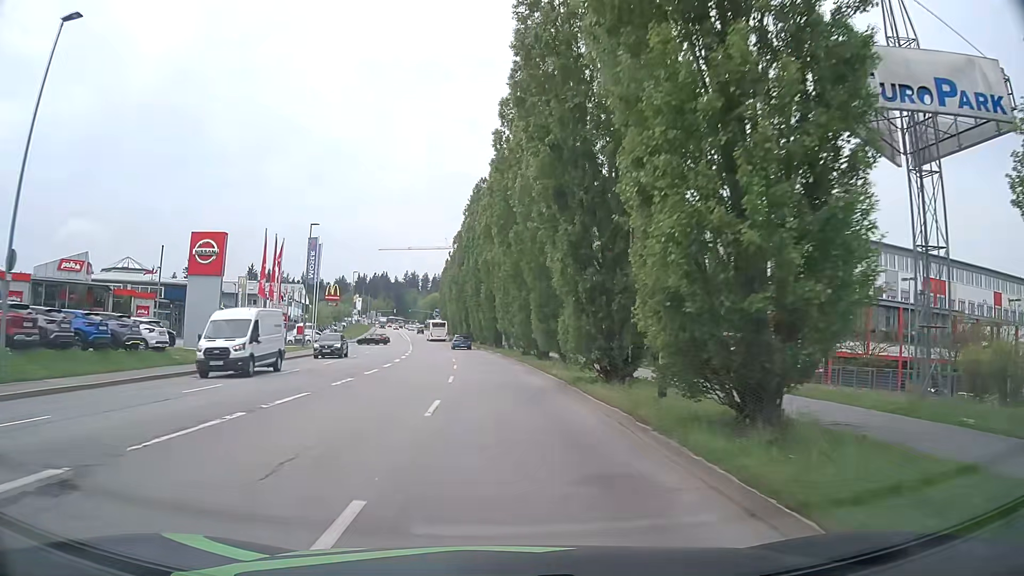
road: tertiary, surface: asphalt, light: Day
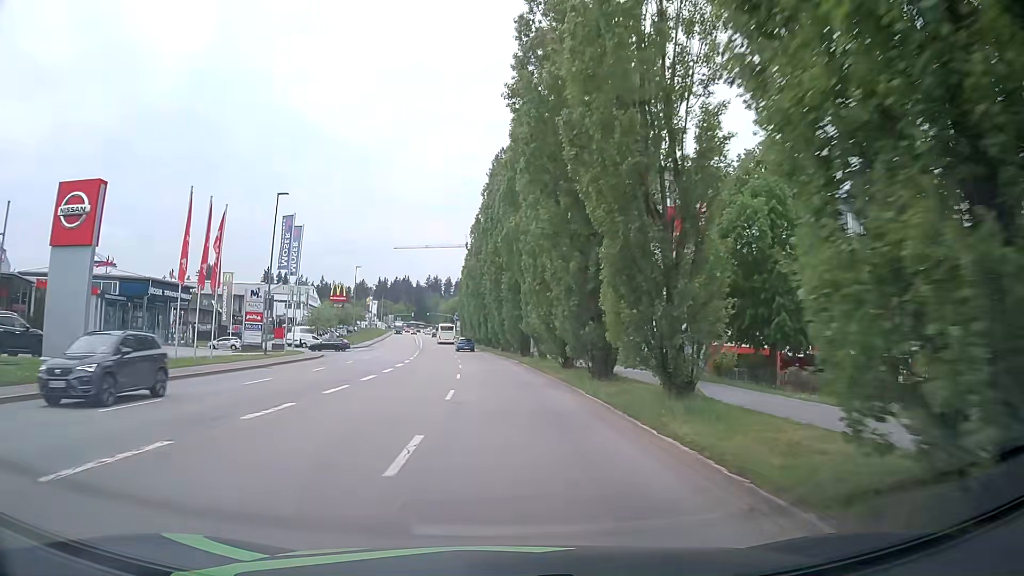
(-0.4, +14.1) m; -2°
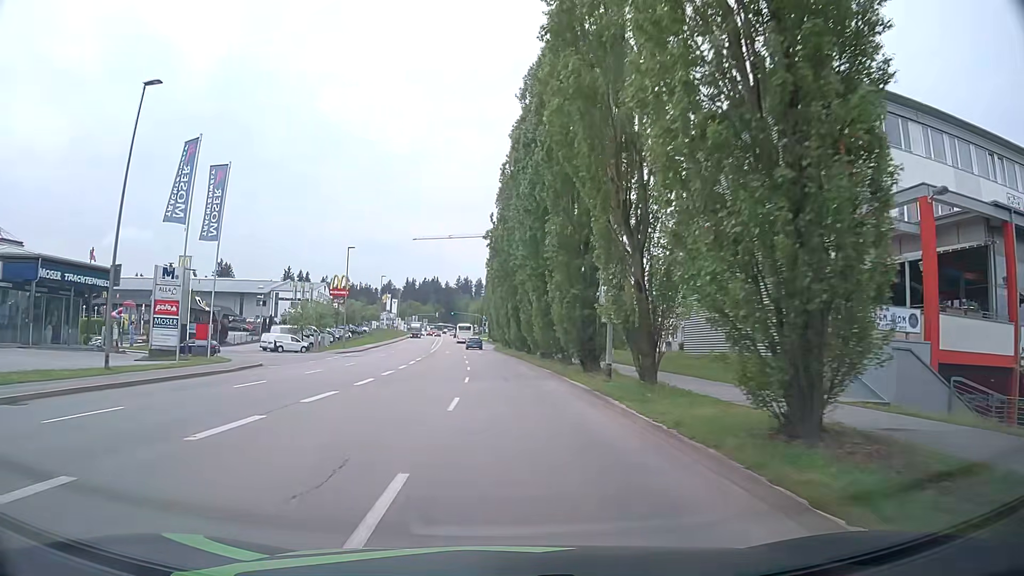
(-0.5, +20.9) m; -2°
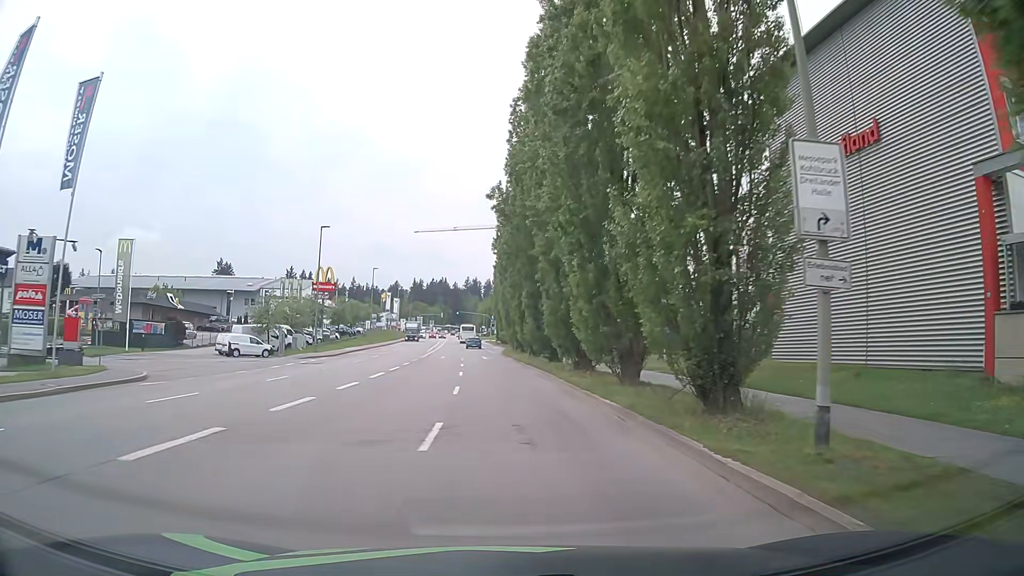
(-0.2, +13.9) m; -1°
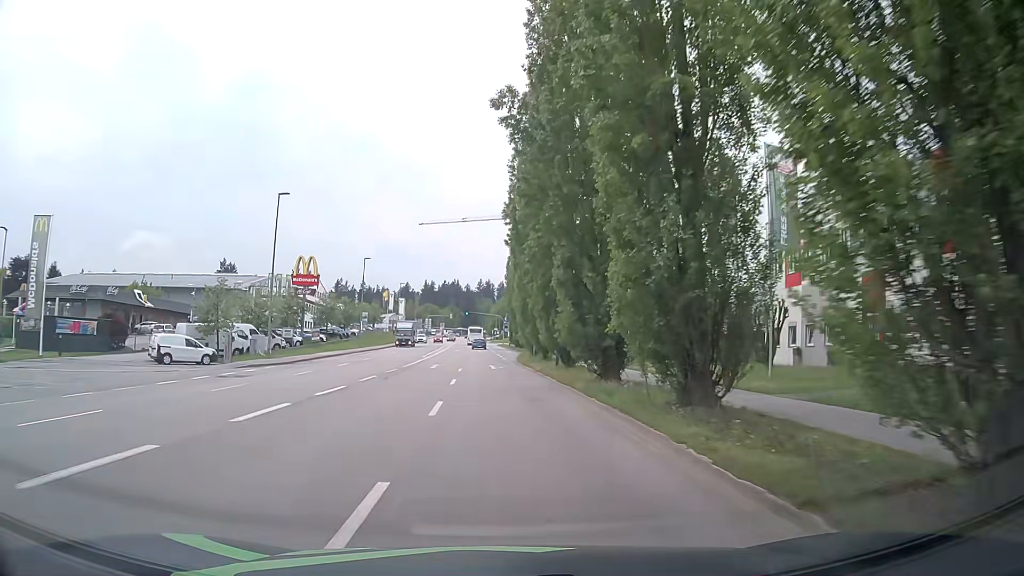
(-0.1, +14.0) m; -1°
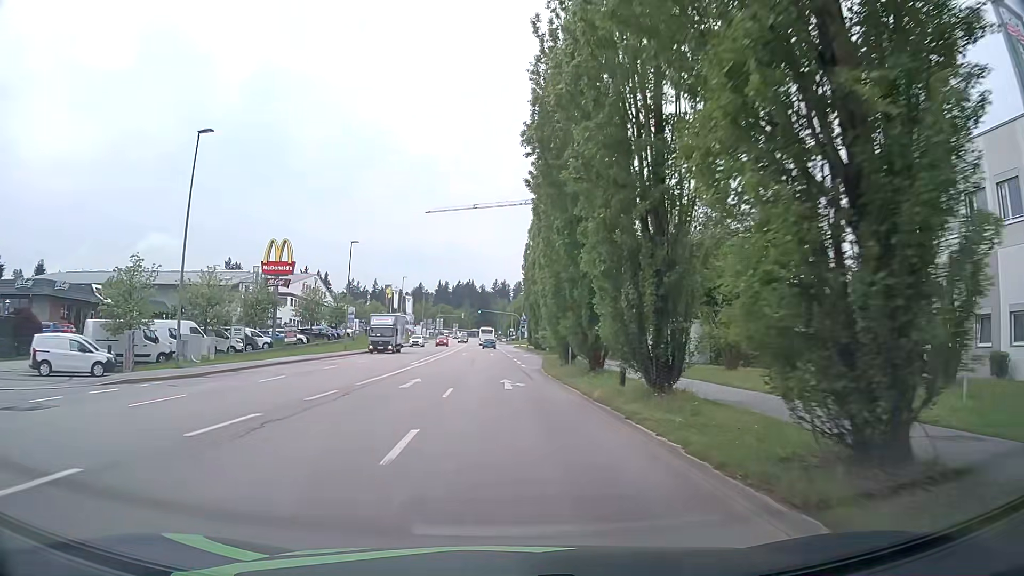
(-0.2, +14.2) m; -1°
(0, +10) (0, +20) (-1, +30) (-1, +40) (-1, +50) (-2, +60) (-2, +70) (-2, +80) (-3, +90) (-3, +100) m
